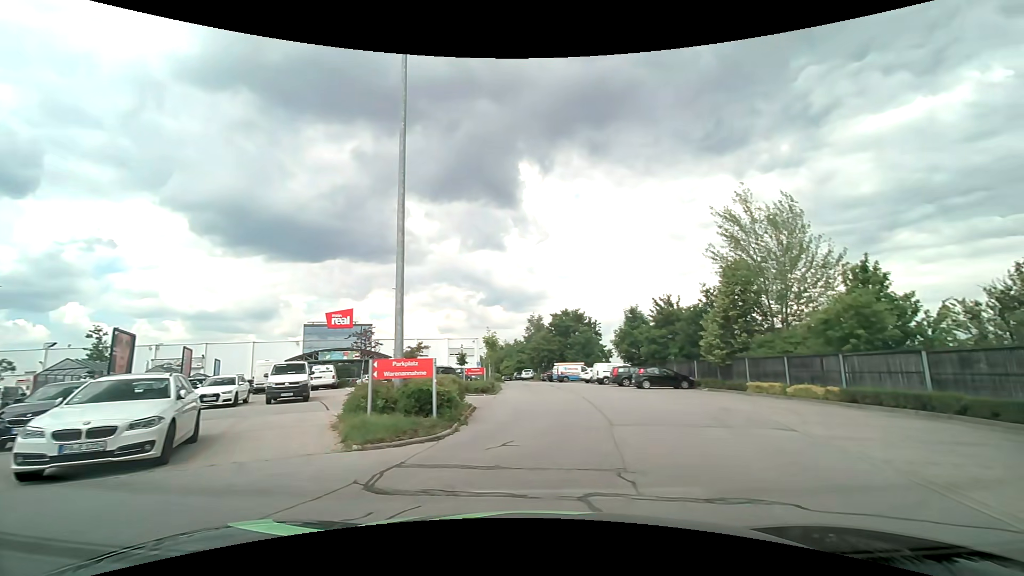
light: Day
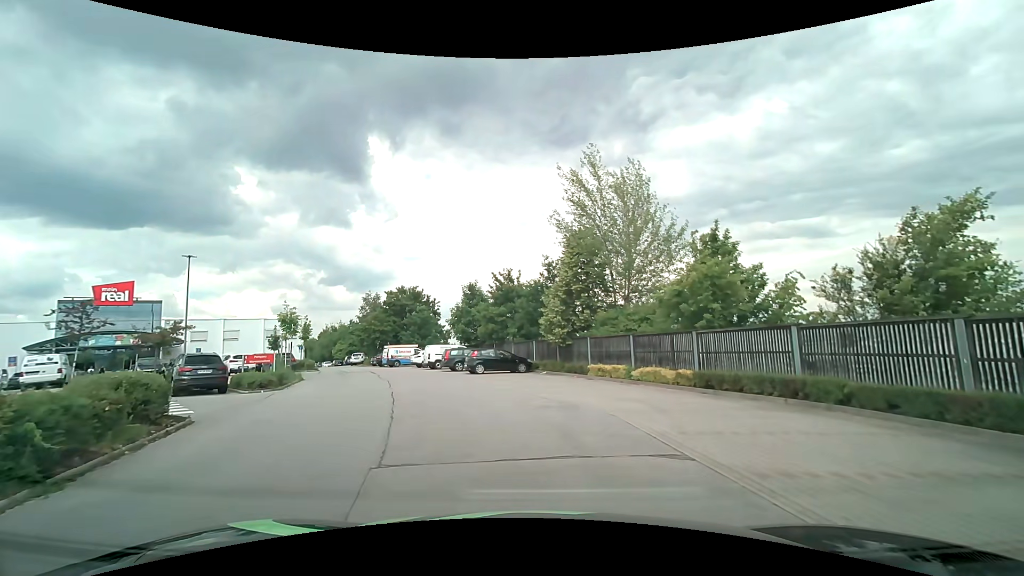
(+1.2, +5.5) m; +19°
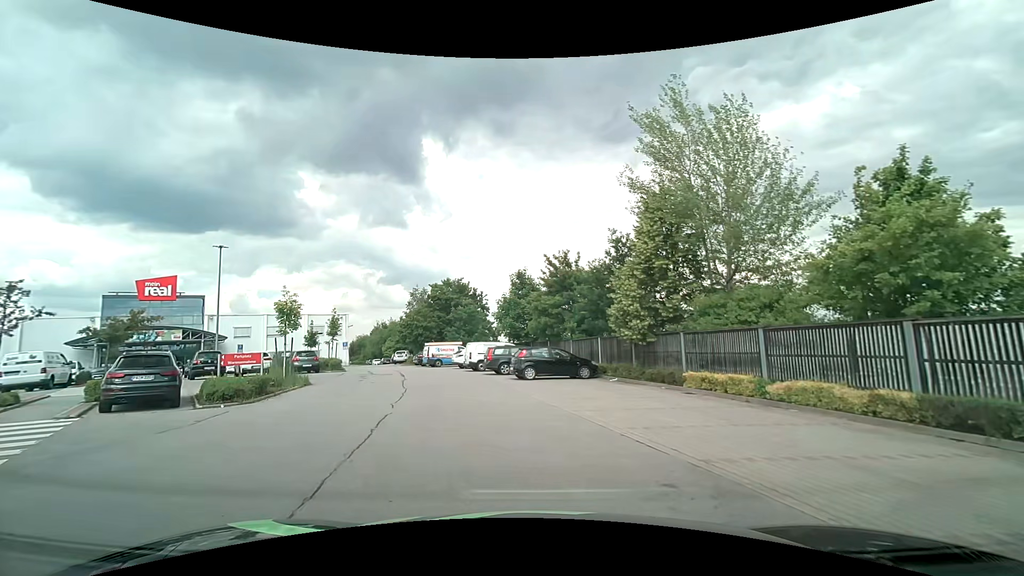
(-0.3, +6.5) m; -6°
